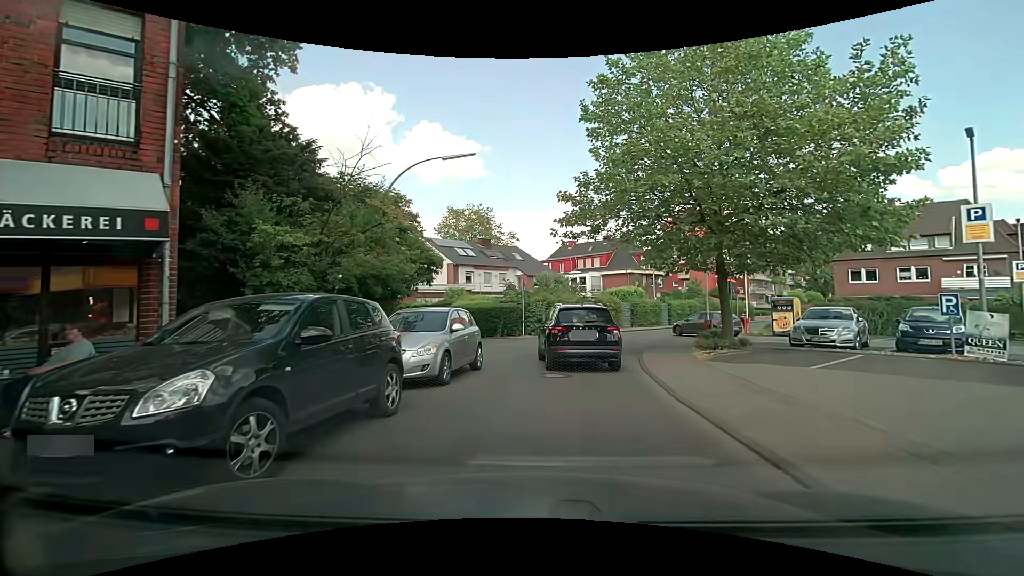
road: residential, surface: asphalt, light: Day
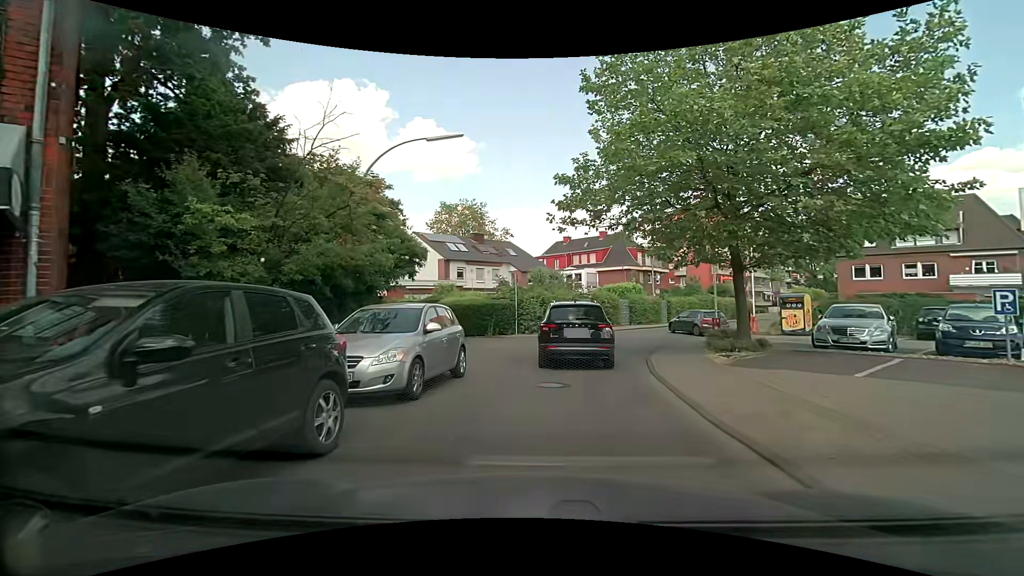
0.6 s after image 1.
(0.0, +1.8) m; 0°
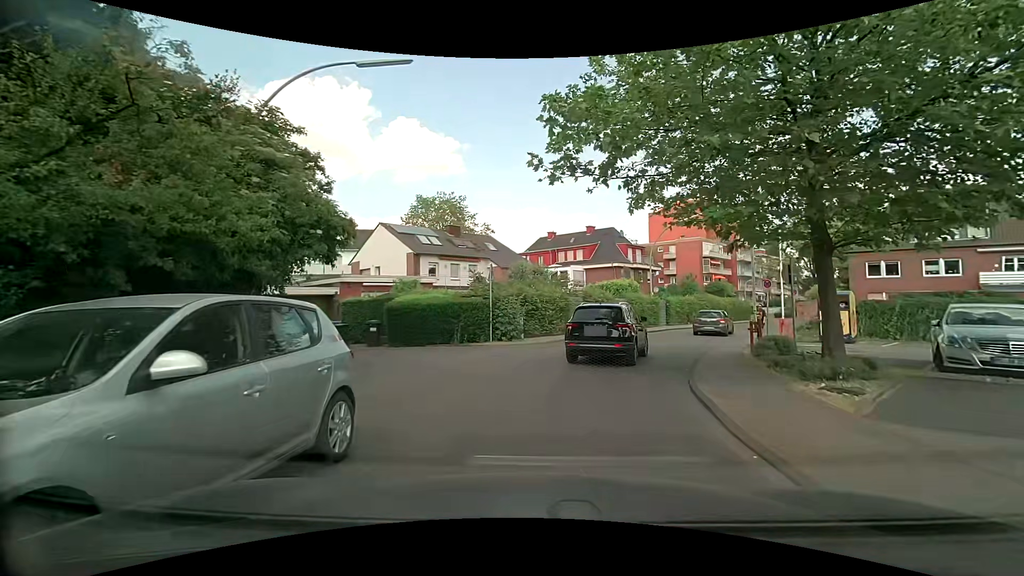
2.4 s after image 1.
(+0.1, +5.6) m; +3°
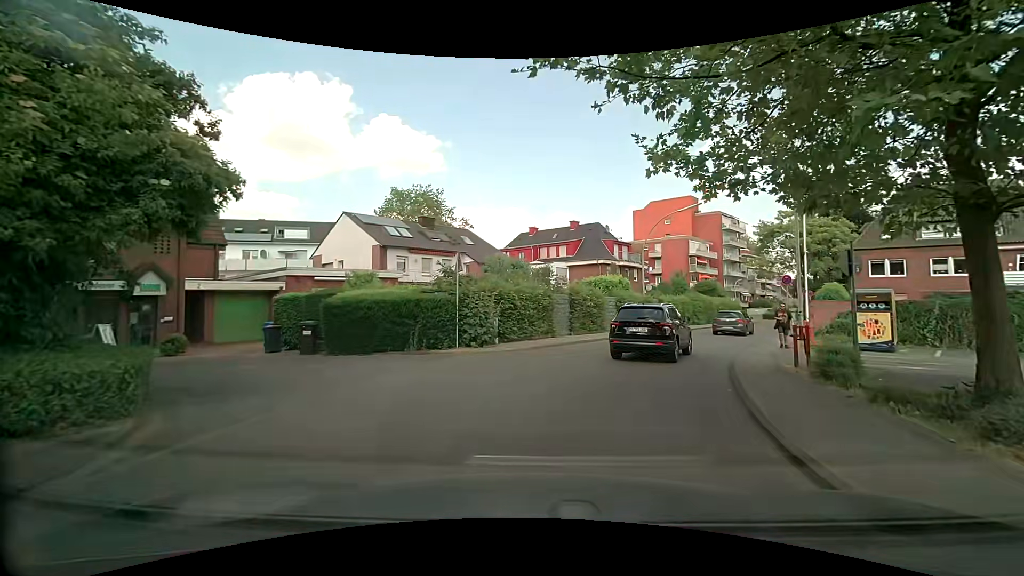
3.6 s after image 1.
(+0.1, +4.1) m; +1°
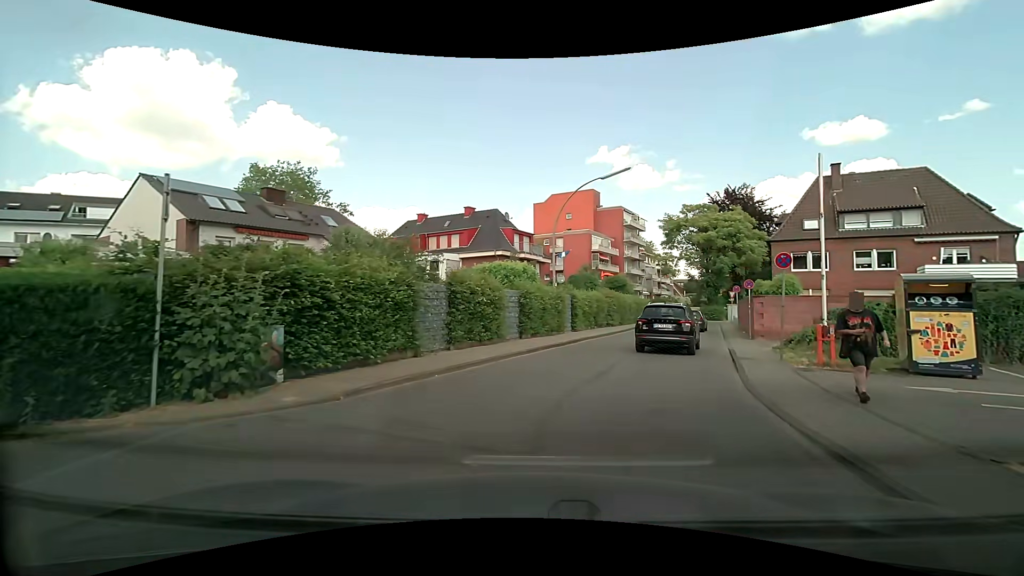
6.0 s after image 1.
(+0.9, +9.2) m; +11°
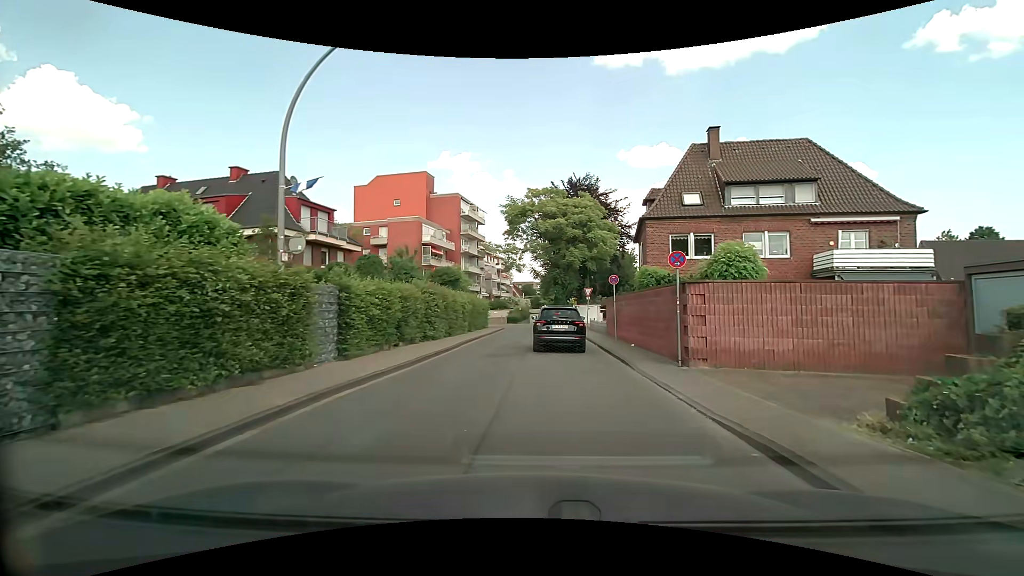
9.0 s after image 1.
(+2.5, +13.5) m; +18°
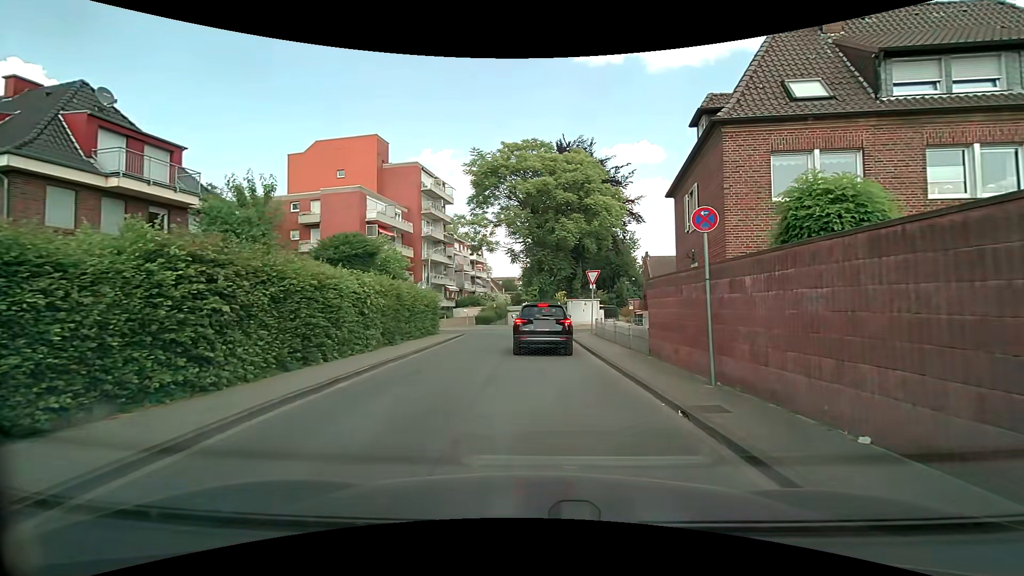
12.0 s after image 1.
(+0.4, +14.3) m; +2°
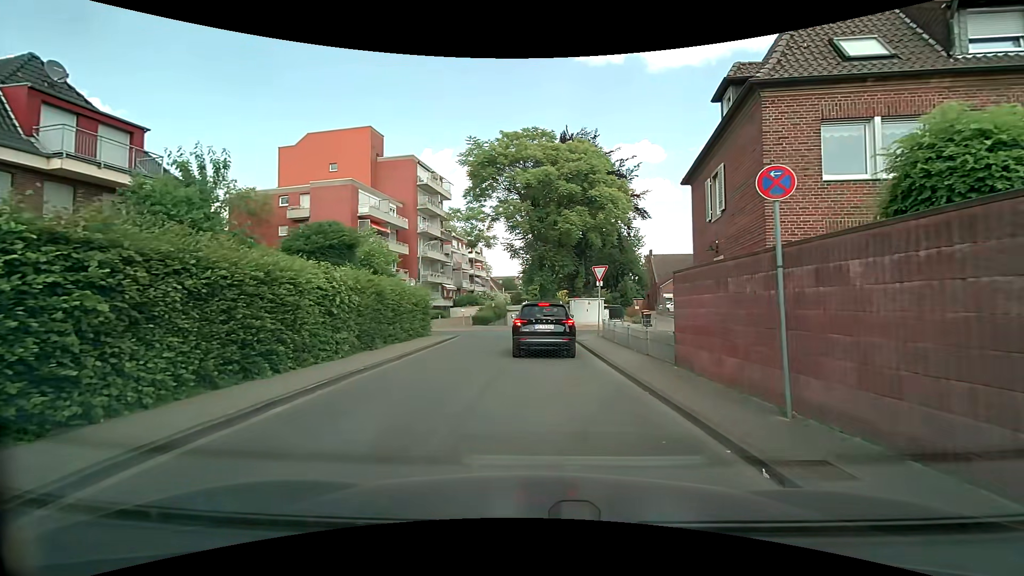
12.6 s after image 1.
(0.0, +2.3) m; 0°
